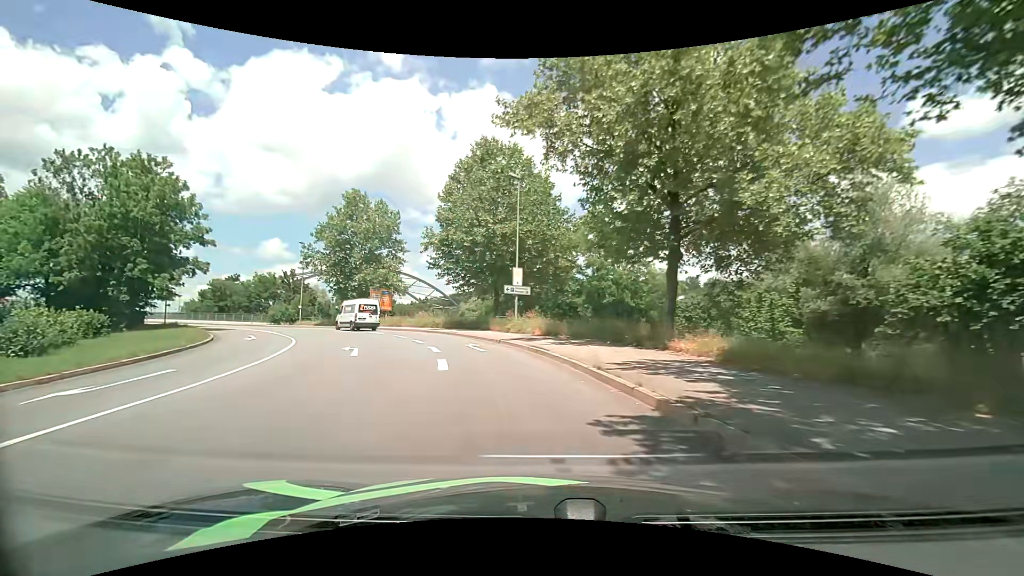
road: primary_link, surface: asphalt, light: Day
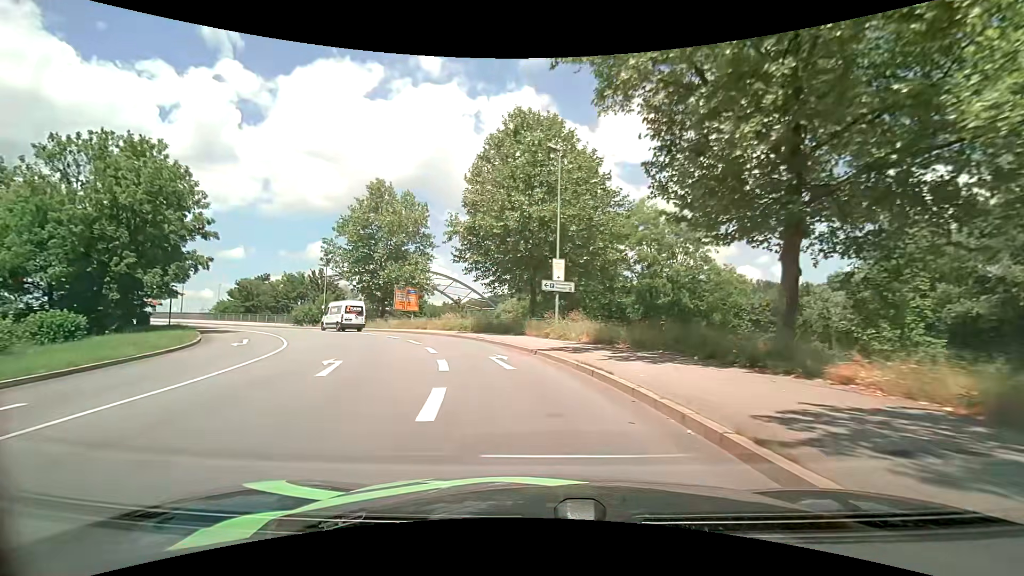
(-0.2, +5.8) m; -4°
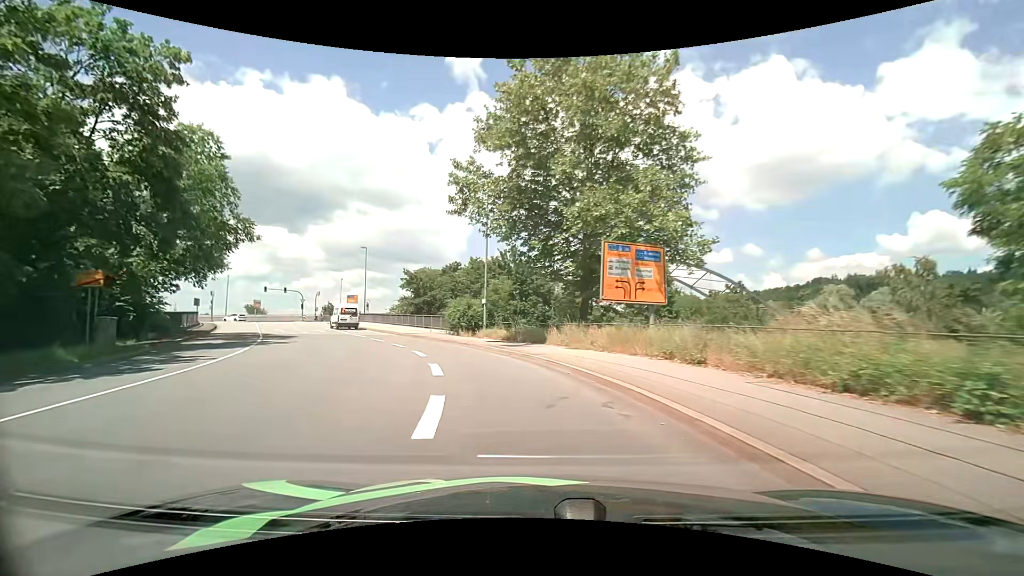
(-6.6, +30.0) m; -27°
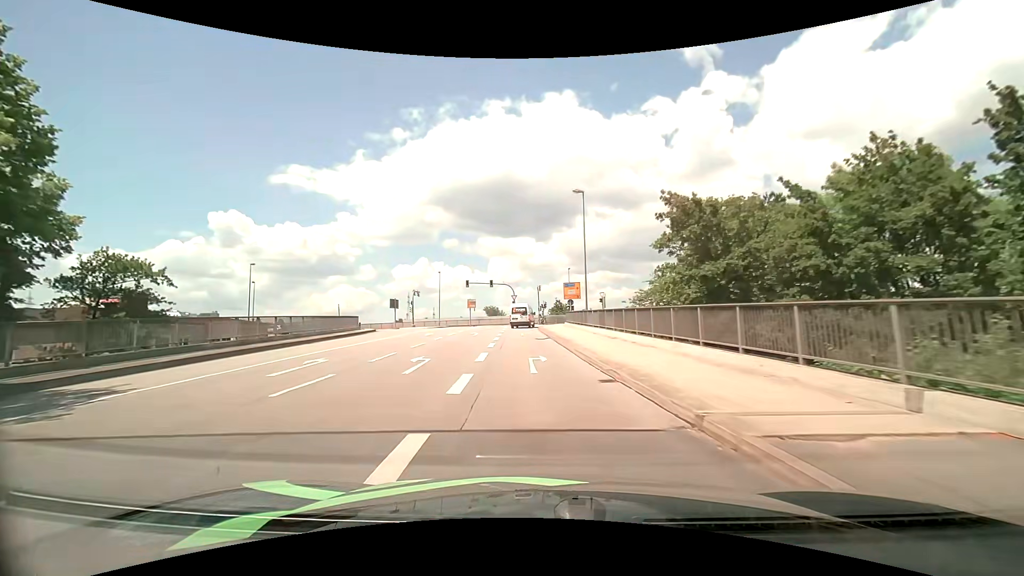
(-8.8, +31.6) m; -28°
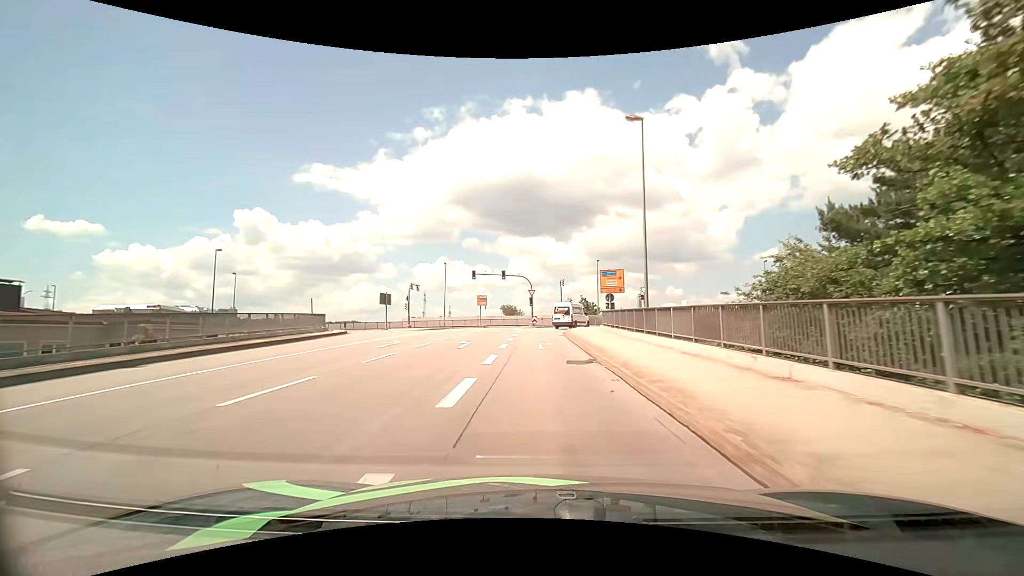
(-0.5, +13.6) m; -3°
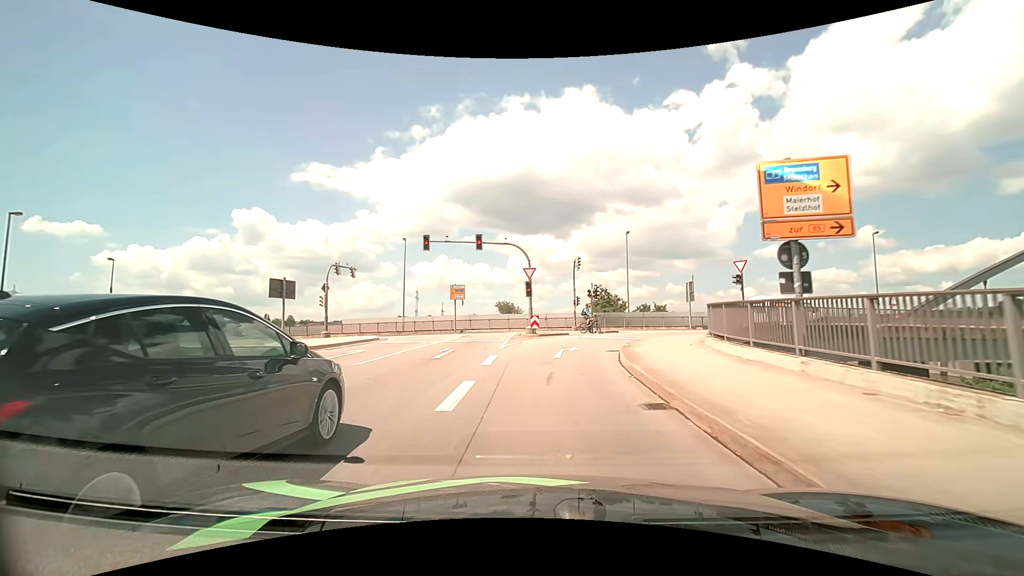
(-0.4, +24.1) m; 0°
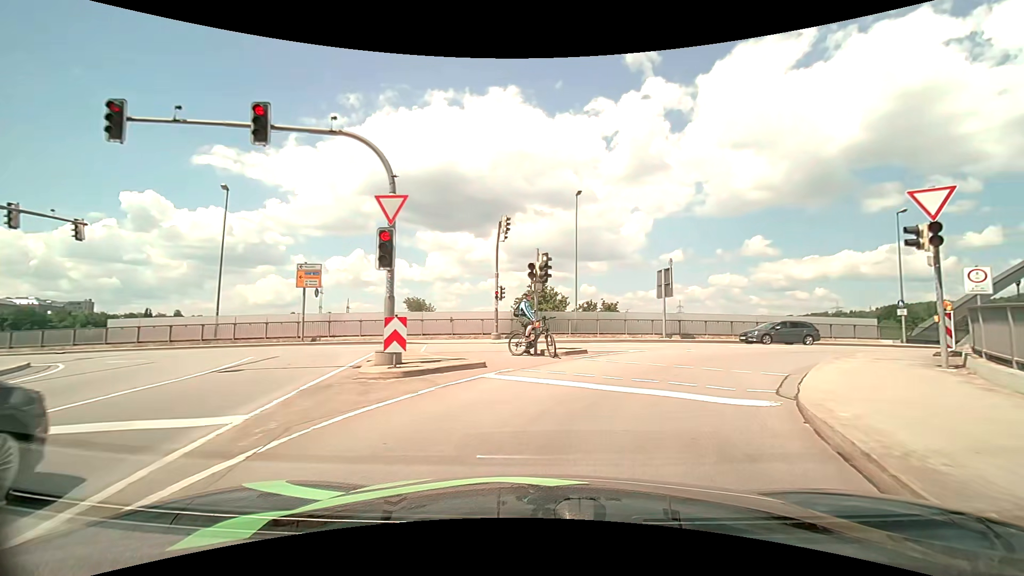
(+0.7, +18.2) m; +9°
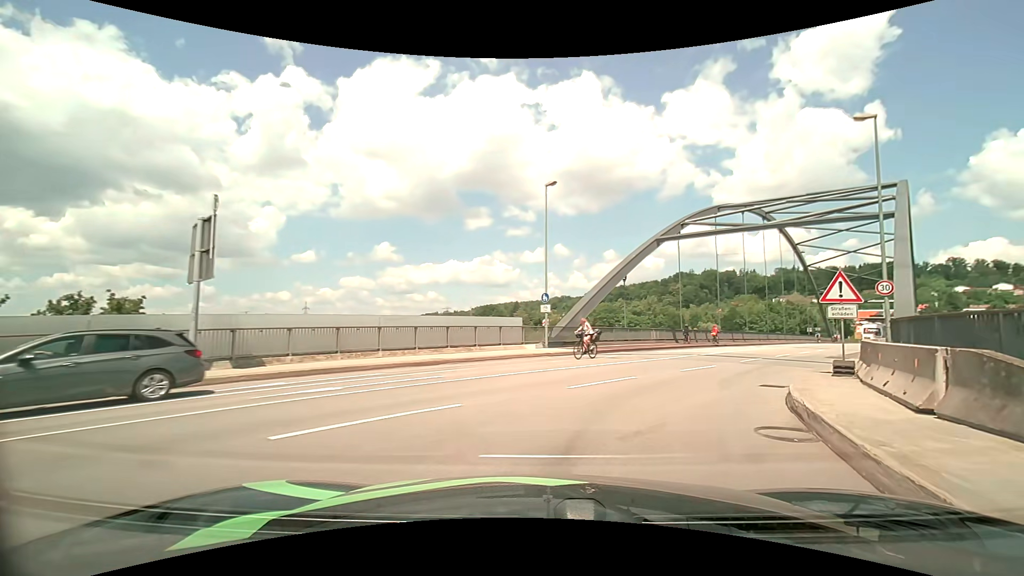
(+5.8, +16.9) m; +40°
(+2, +10) (+7, +18) (+13, +26) (+19, +34) (+25, +42) (+31, +50) (+37, +59) (+43, +67) (+49, +75) (+55, +83) m
